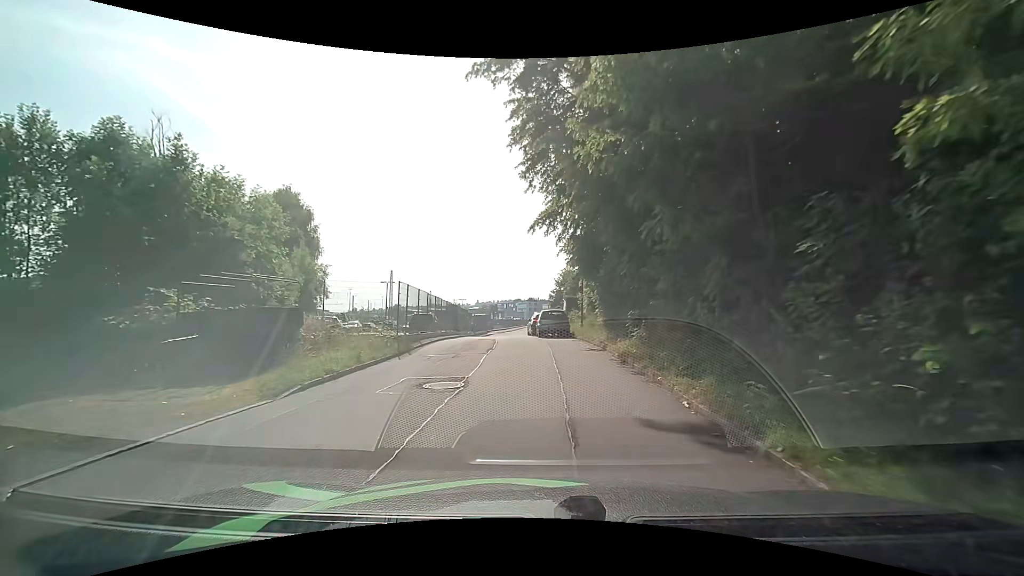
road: residential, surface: asphalt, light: Day
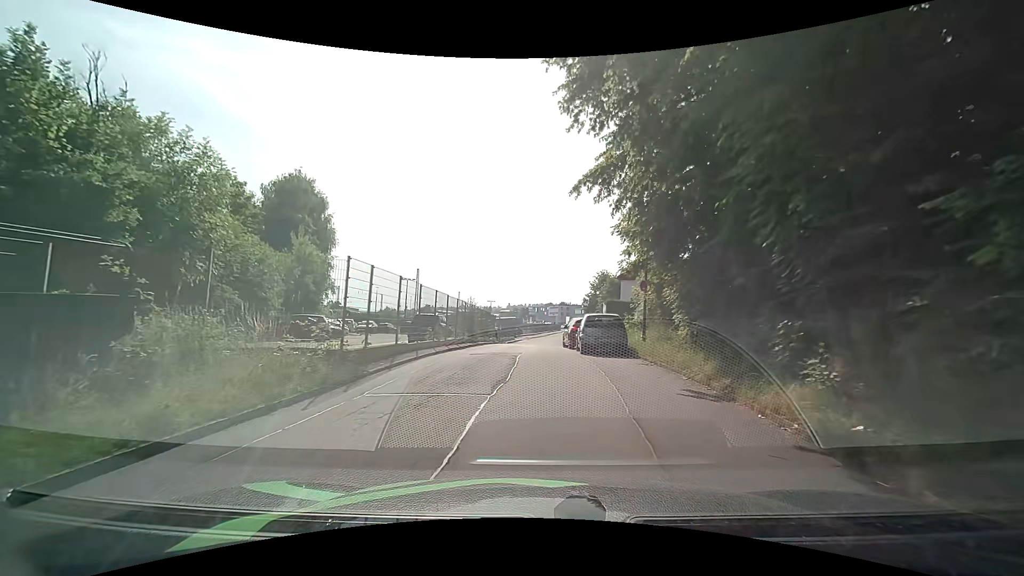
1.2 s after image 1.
(-0.6, +7.8) m; -6°
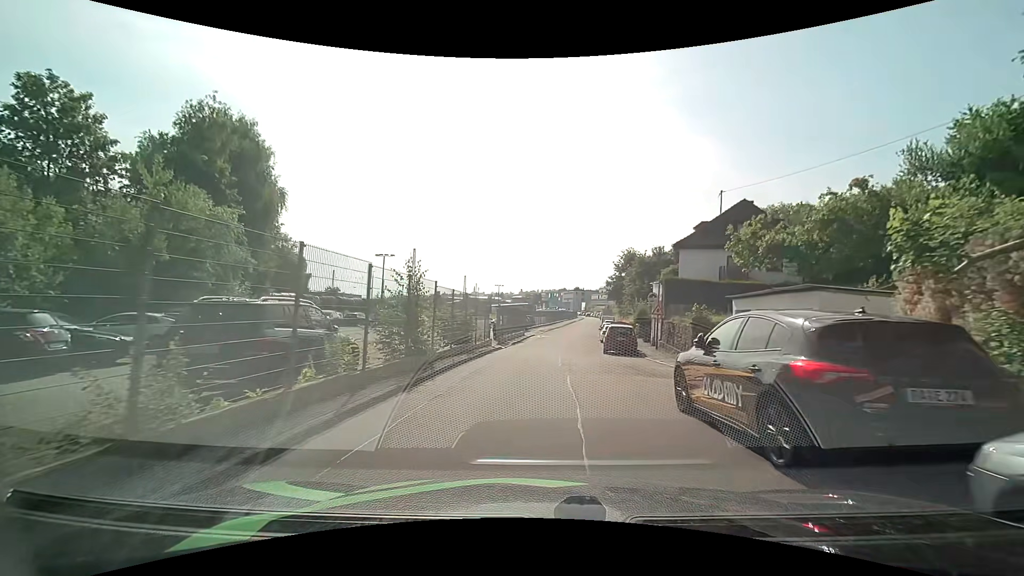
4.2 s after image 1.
(-0.6, +17.7) m; -1°
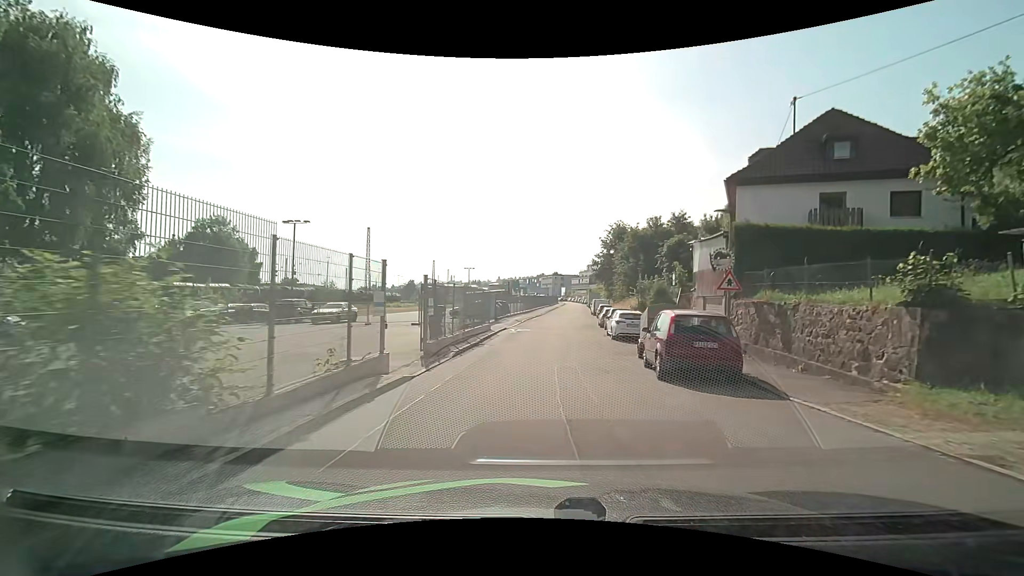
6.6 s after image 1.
(+0.2, +15.7) m; +2°
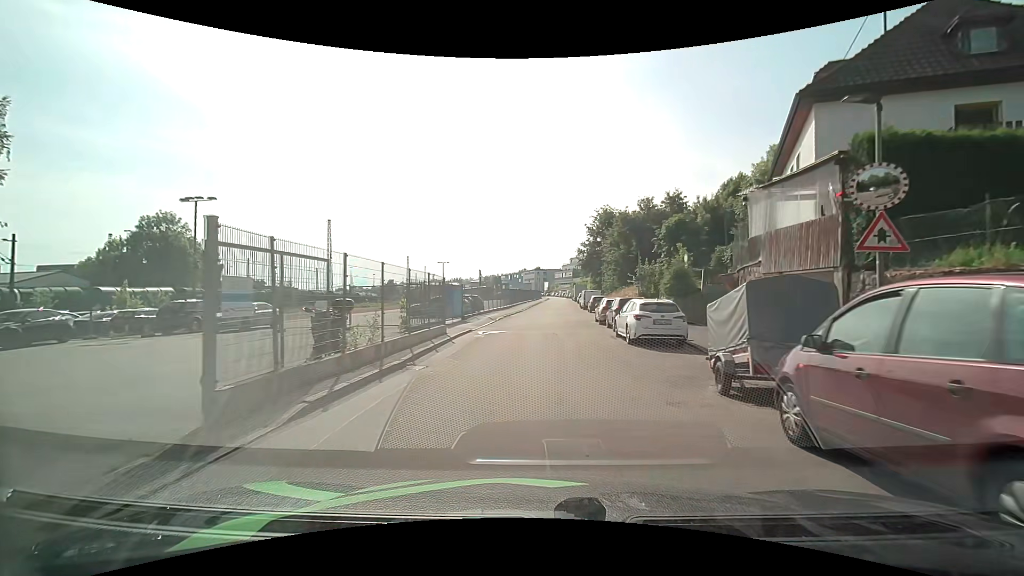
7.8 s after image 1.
(+0.2, +9.1) m; +2°
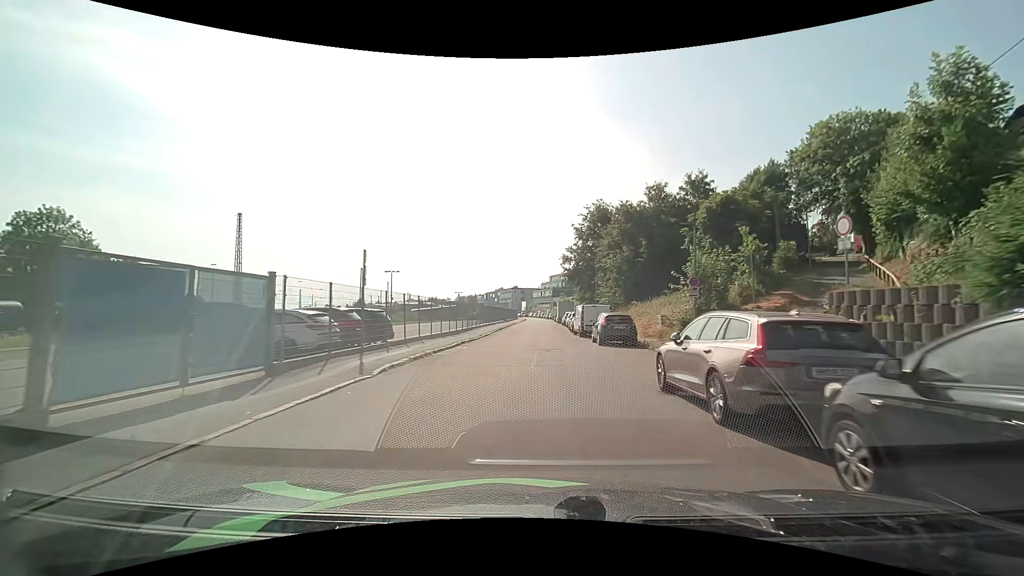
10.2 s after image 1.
(+0.6, +20.2) m; +2°
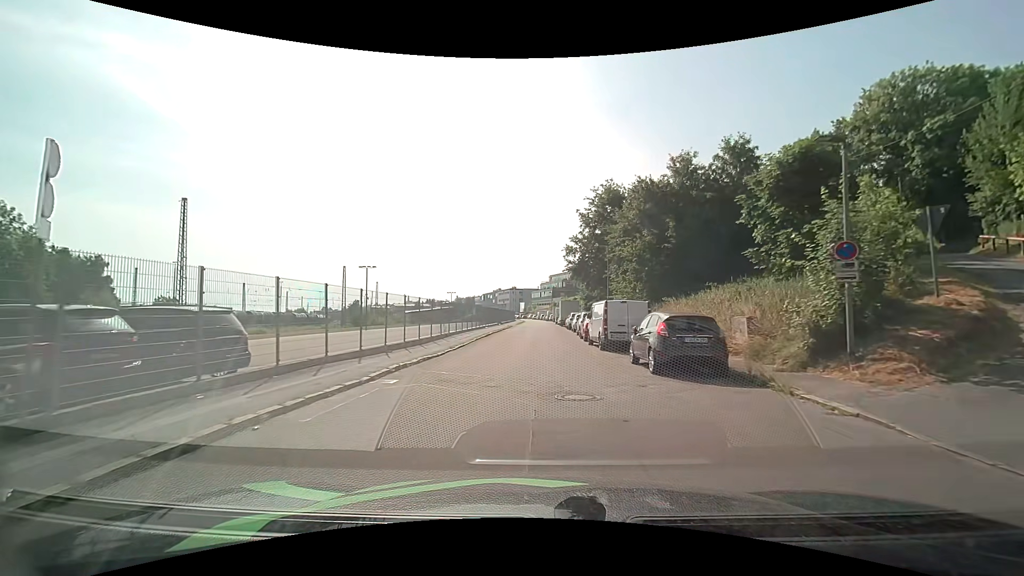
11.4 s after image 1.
(0.0, +10.5) m; 0°
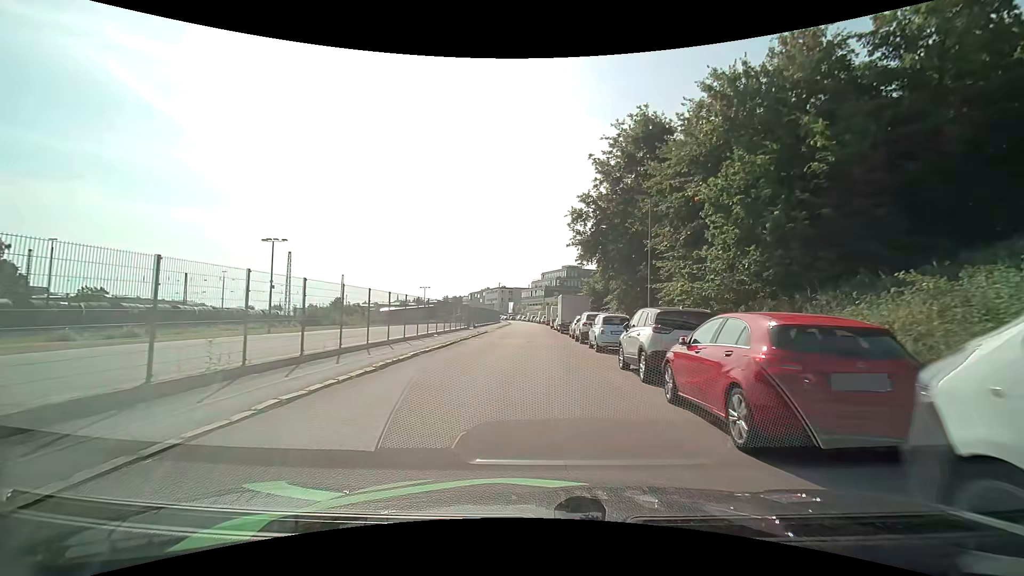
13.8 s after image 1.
(+0.2, +21.1) m; +1°
(0, +10) (0, +20) (0, +30) (0, +40) (-1, +50) (-1, +60) (-1, +70) (-1, +80) (-2, +90) (-2, +100) m
